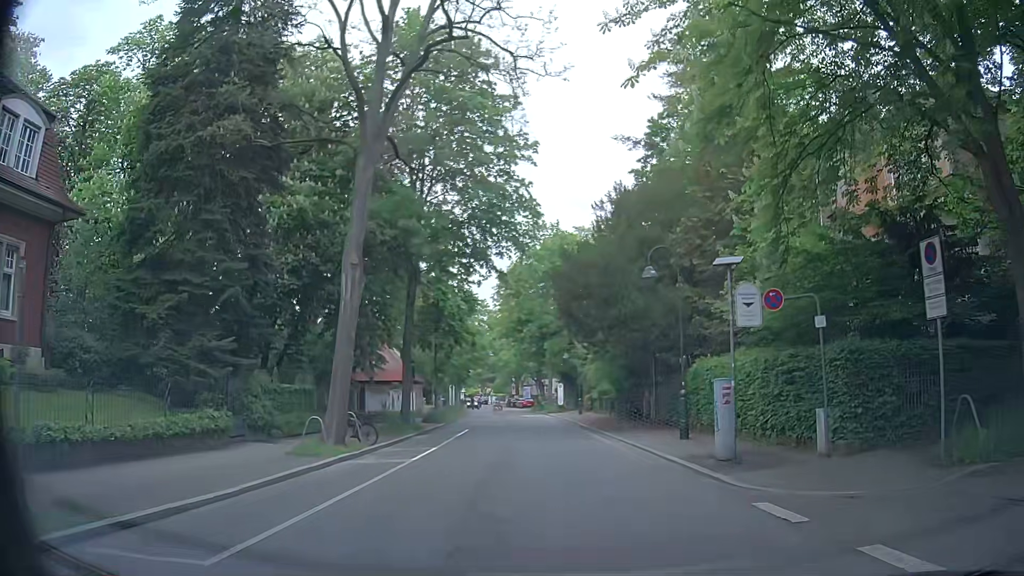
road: unclassified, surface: asphalt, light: Day
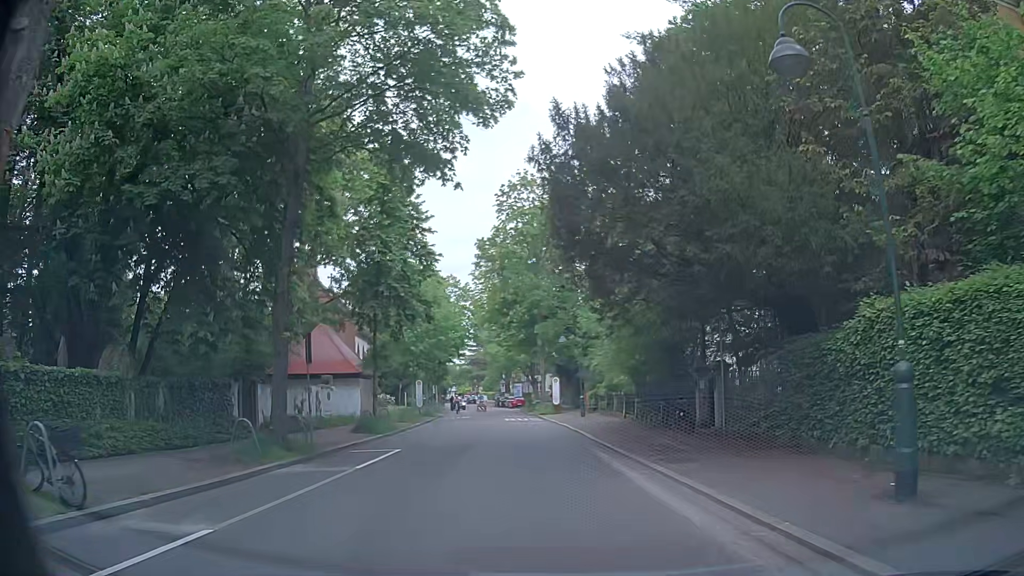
(+0.9, +13.4) m; +4°
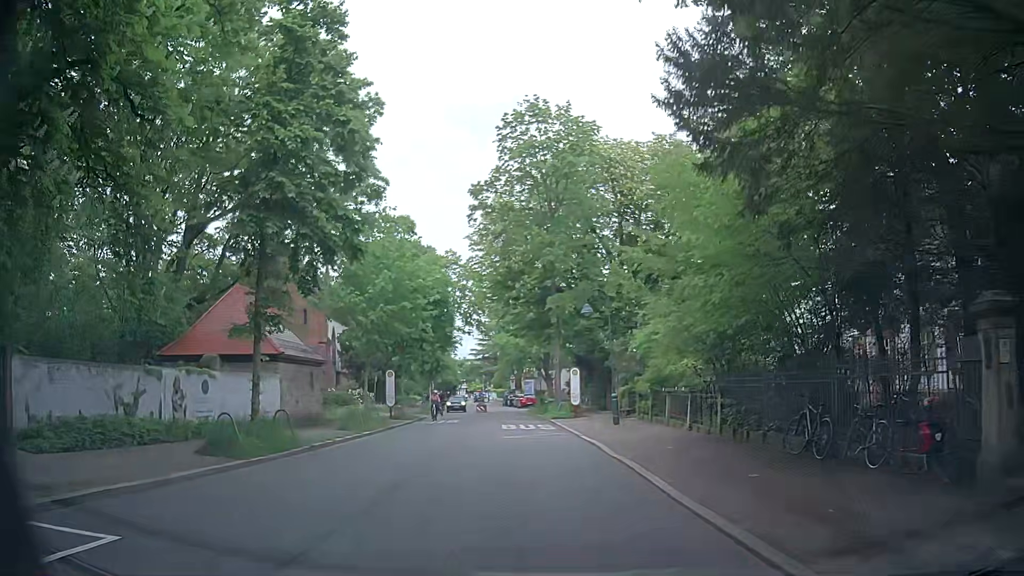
(-0.3, +13.5) m; 0°
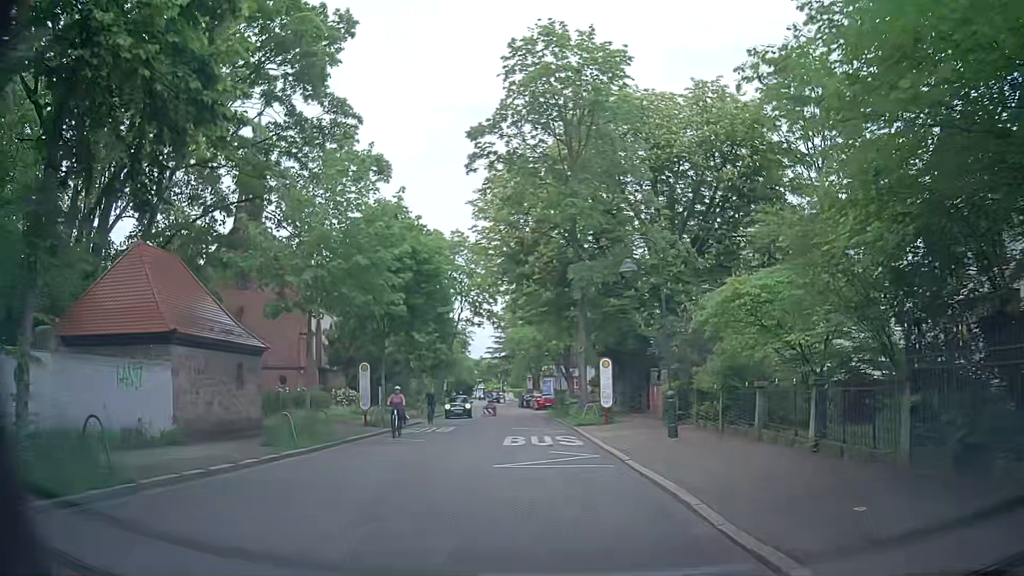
(-0.3, +9.0) m; -1°
(0, +10) (-1, +20) (-2, +30) (-3, +40) (-4, +50) (-5, +60) (-7, +70) (-8, +79) (-10, +89) (-12, +99) m
